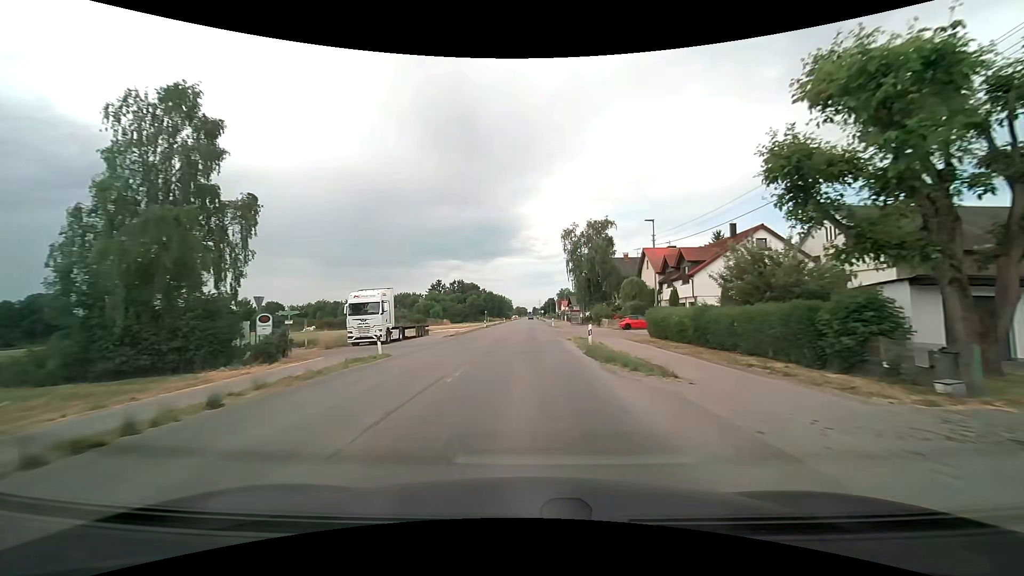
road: tertiary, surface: asphalt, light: Day
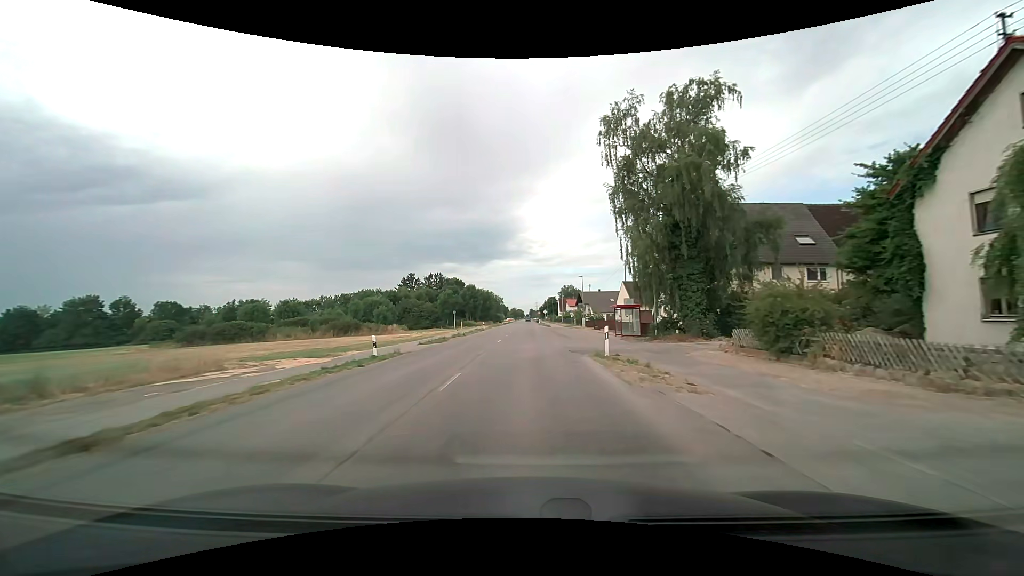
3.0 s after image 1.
(-0.2, +46.0) m; 0°
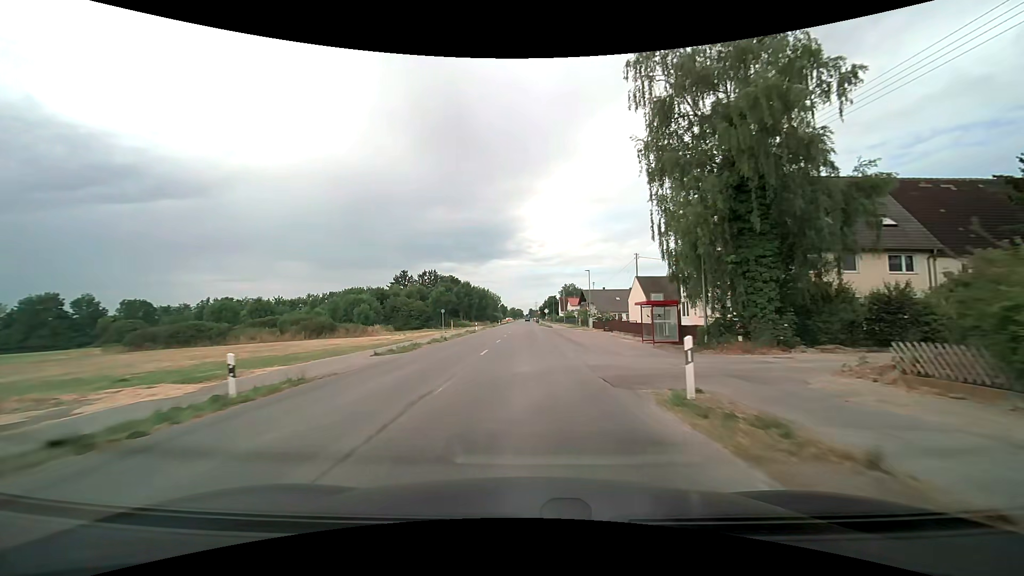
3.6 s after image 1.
(0.0, +9.3) m; 0°
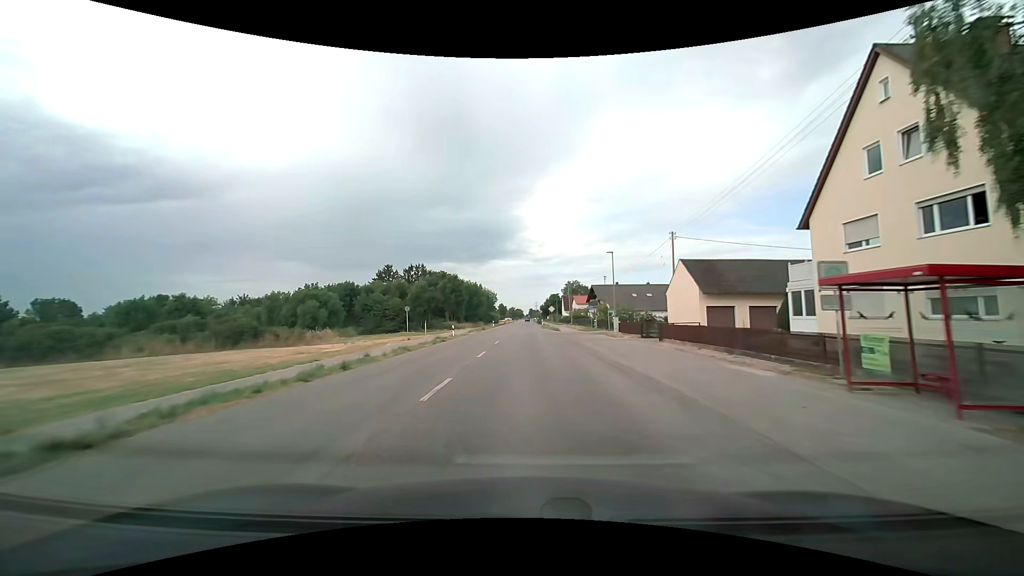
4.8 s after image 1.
(0.0, +18.8) m; 0°
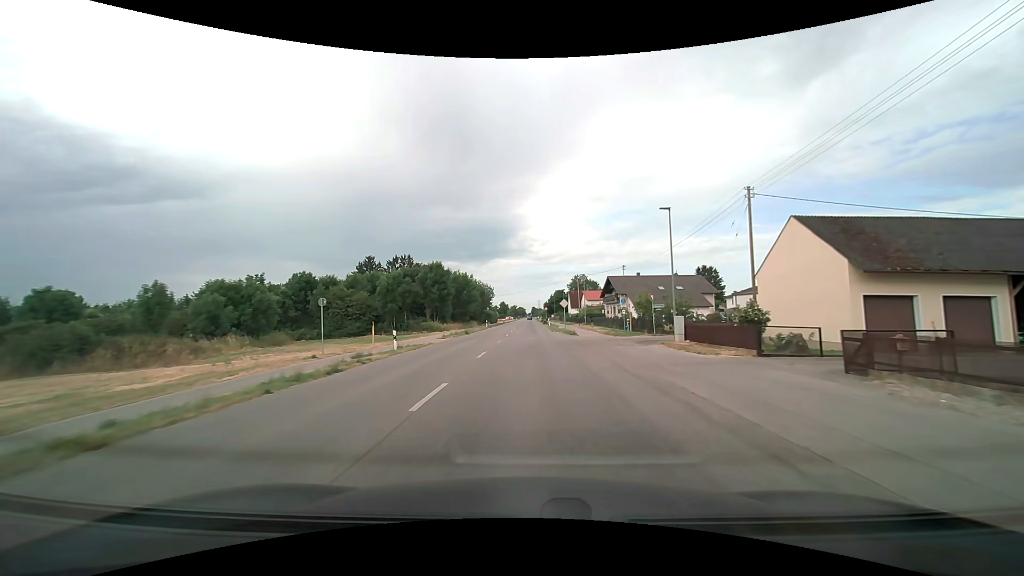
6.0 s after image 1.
(0.0, +19.0) m; 0°
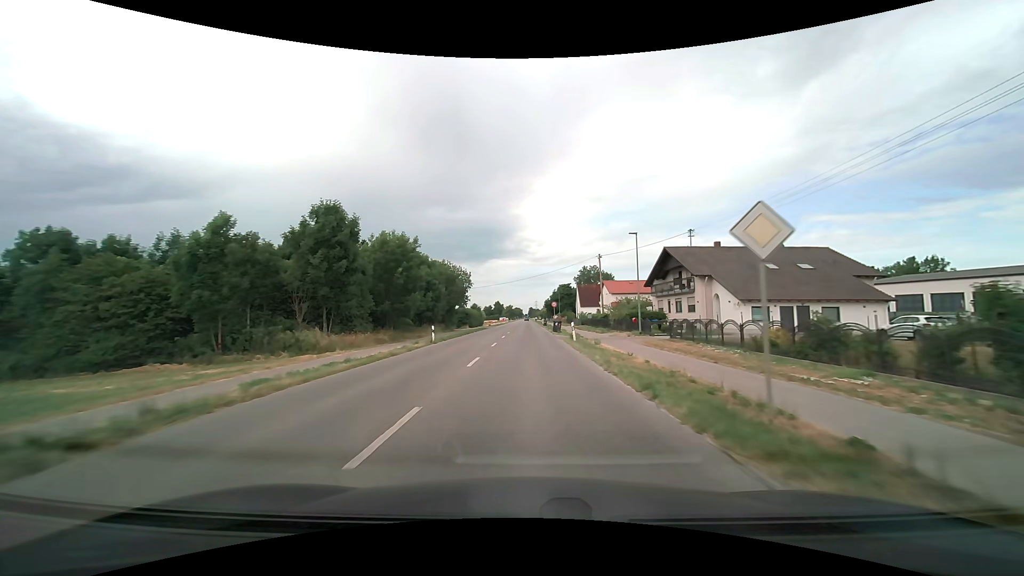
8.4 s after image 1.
(0.0, +38.7) m; 0°
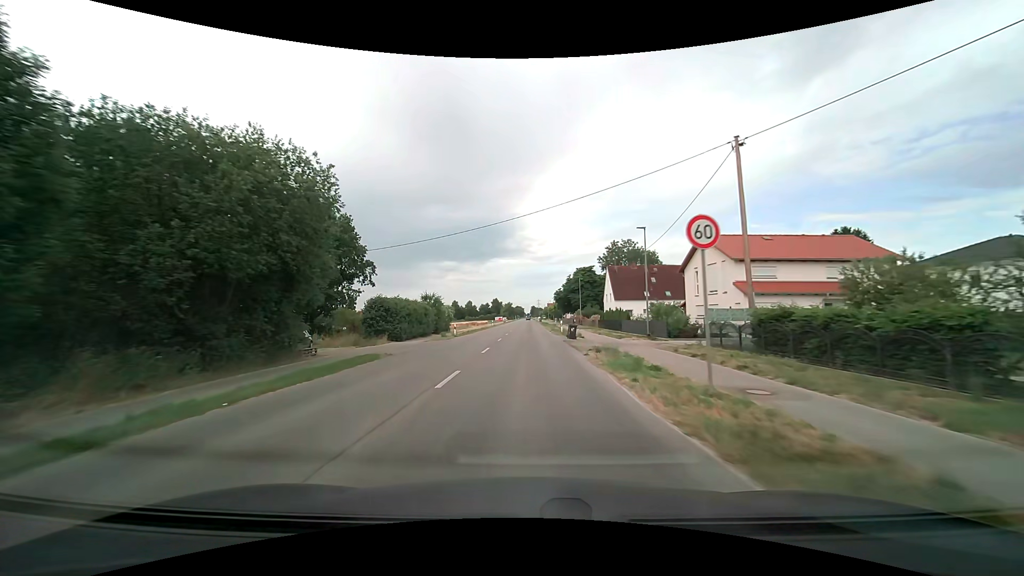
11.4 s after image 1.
(+0.2, +49.2) m; 0°
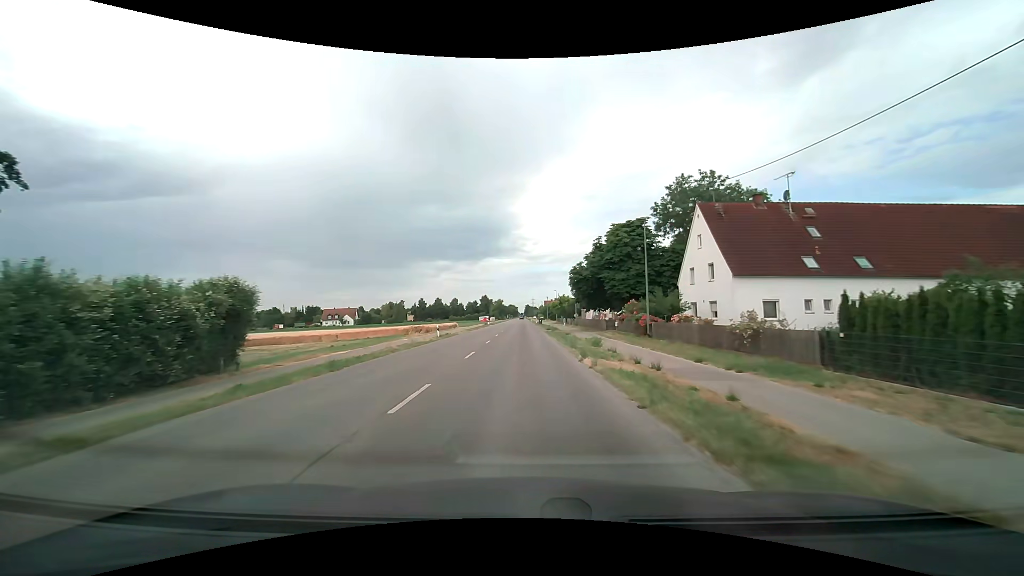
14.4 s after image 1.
(+0.1, +47.3) m; +1°
(0, +10) (0, +20) (0, +30) (0, +40) (-1, +50) (-1, +60) (-1, +70) (-1, +80) (-1, +90) (-1, +100) m
